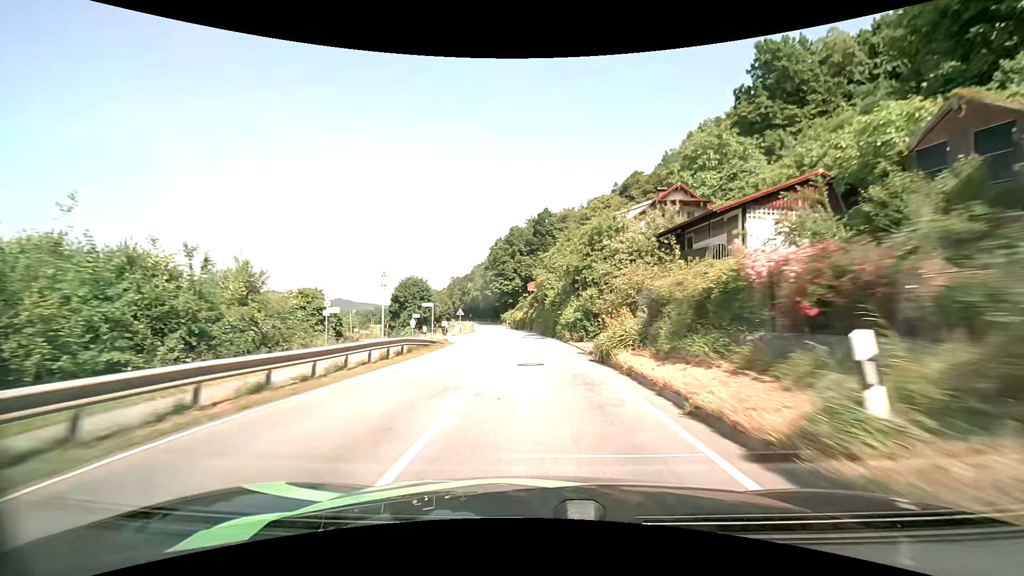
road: secondary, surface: asphalt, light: Day
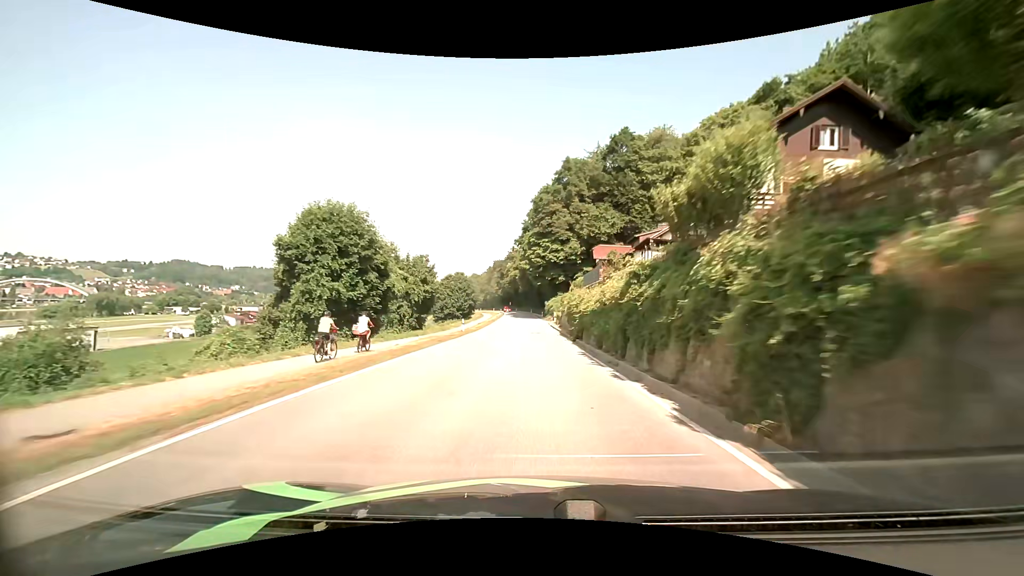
(-2.6, +53.0) m; -6°
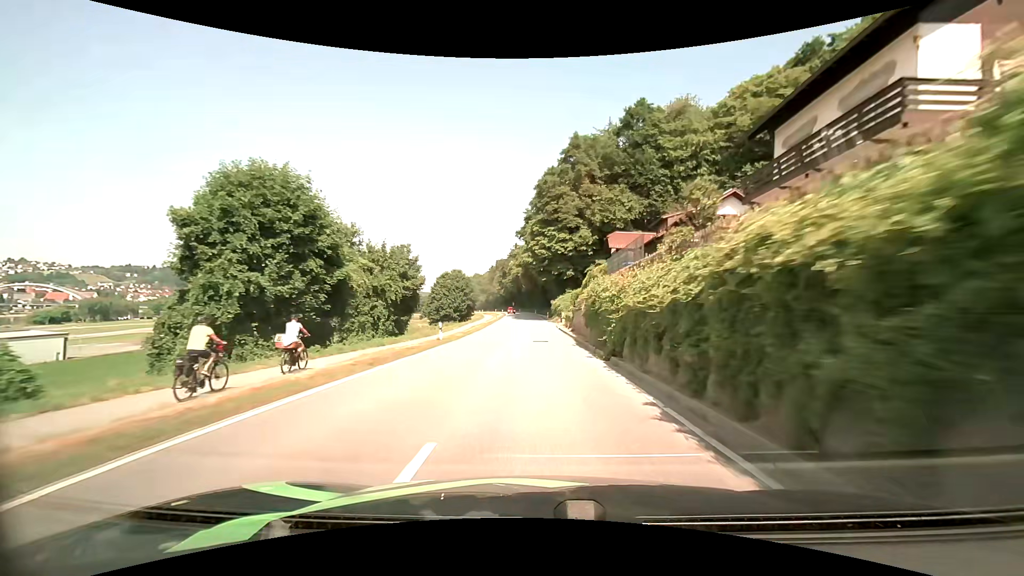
(-0.1, +10.7) m; -1°
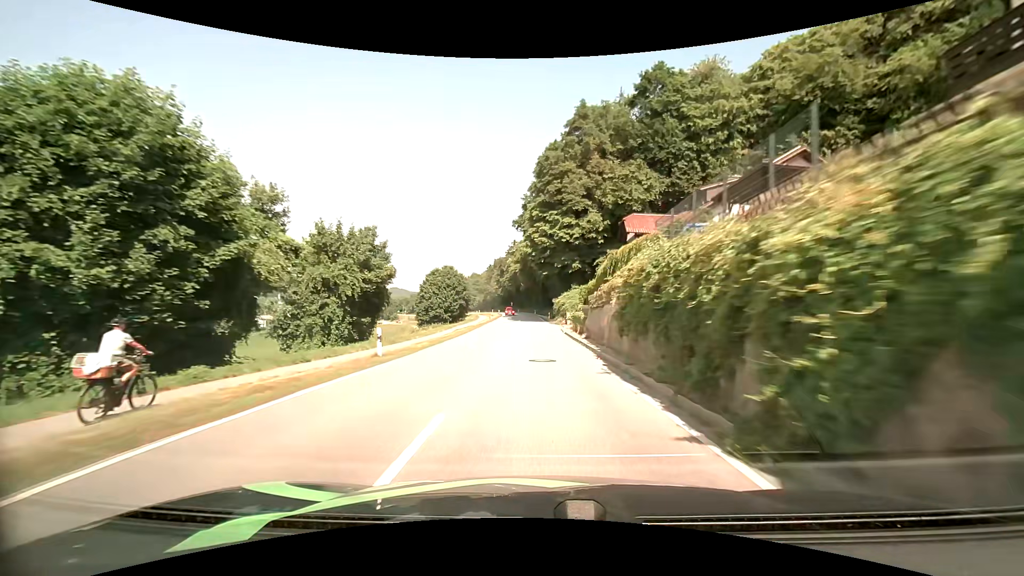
(0.0, +10.8) m; 0°
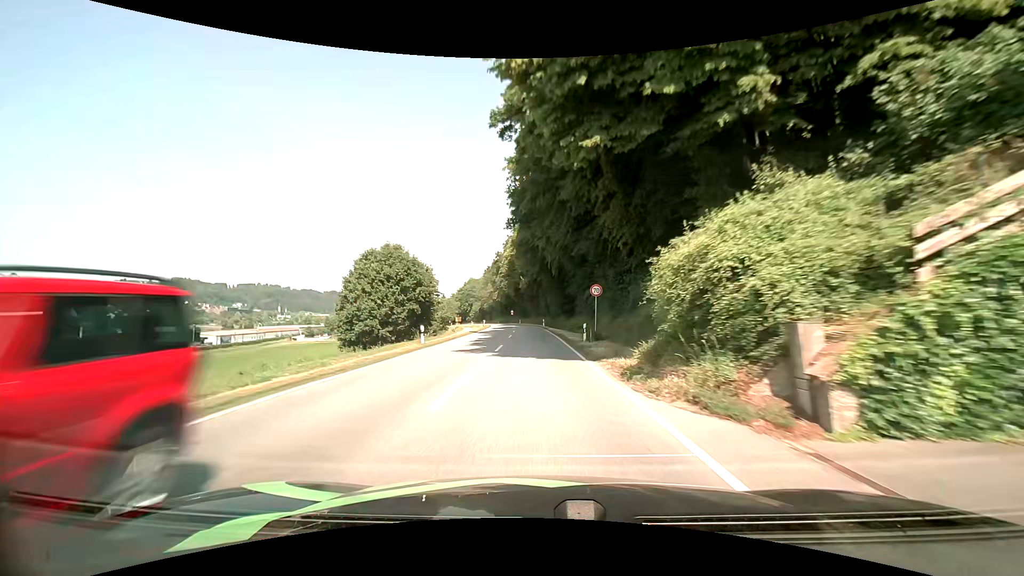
(+0.1, +44.4) m; -1°
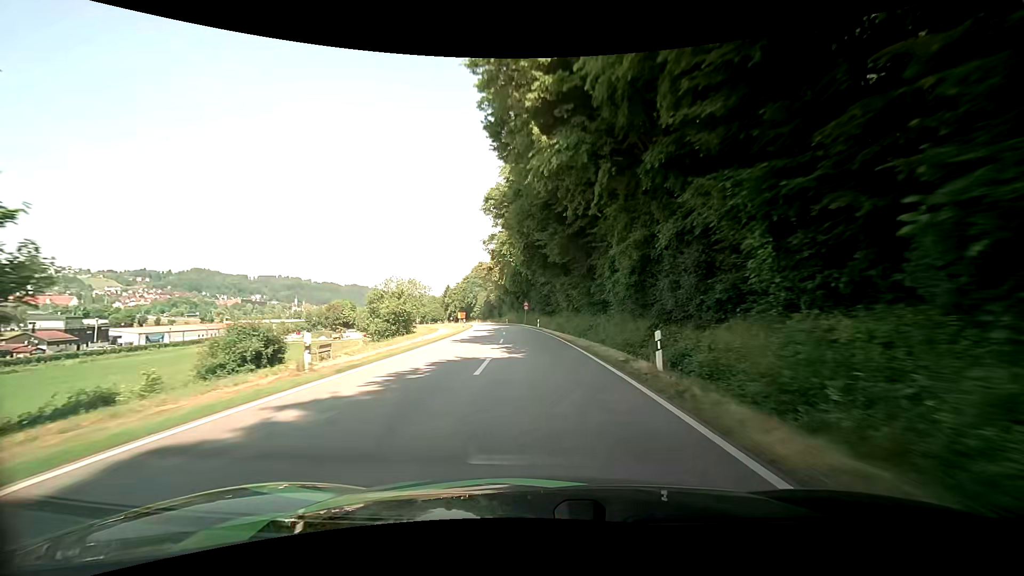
(-1.4, +57.5) m; -3°
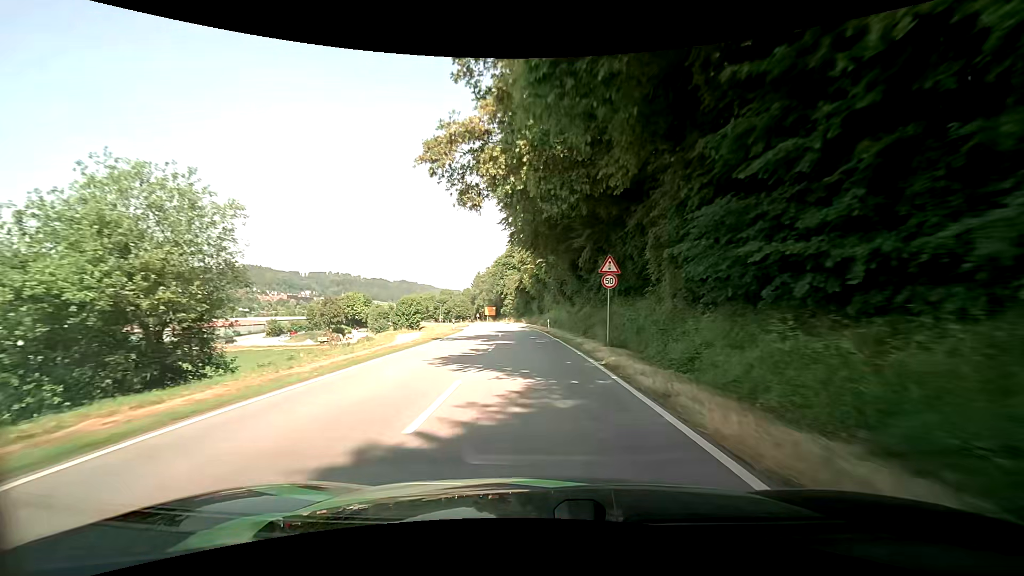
(-2.4, +54.3) m; -5°
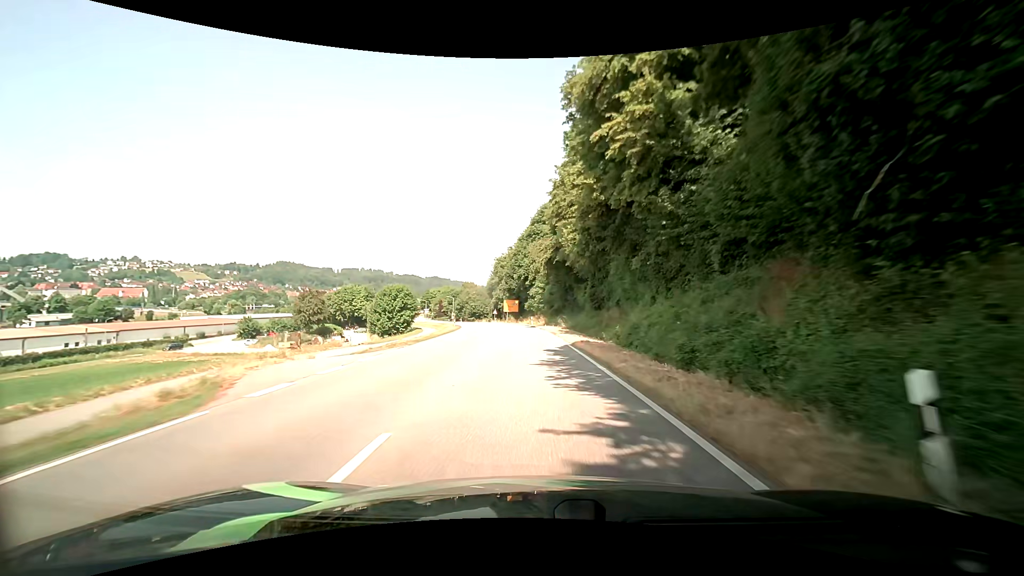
(-2.2, +40.7) m; -5°
(0, +10) (-1, +20) (-1, +30) (-2, +40) (-3, +50) (-4, +60) (-6, +70) (-7, +80) (-10, +89) (-12, +99) m
